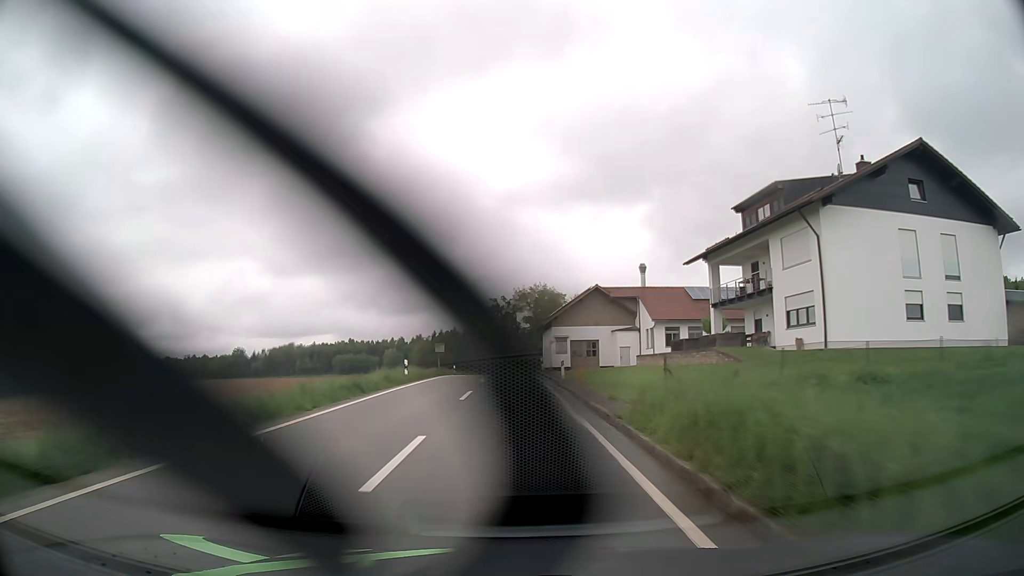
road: tertiary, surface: asphalt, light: Day
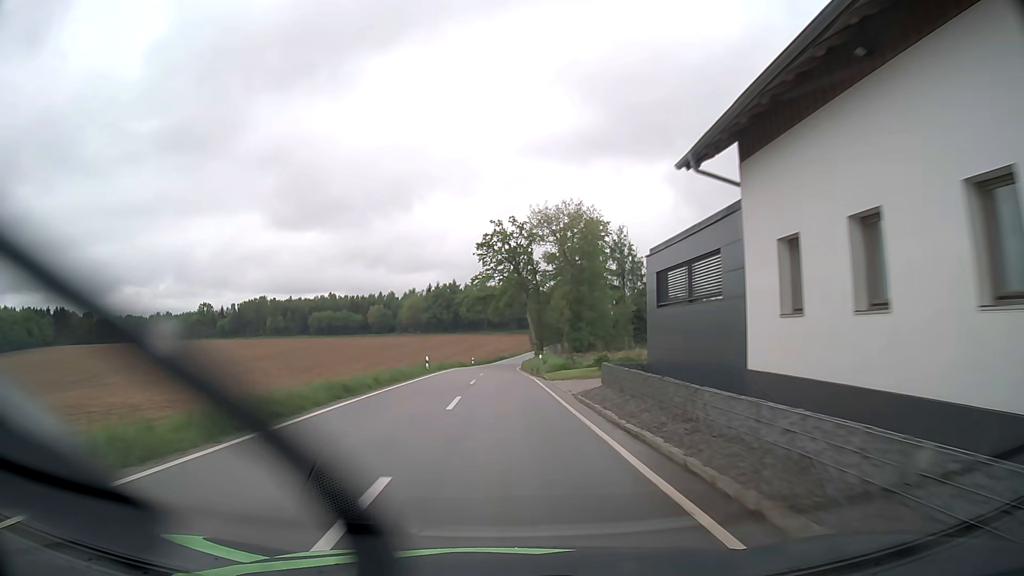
(-0.2, +63.1) m; -1°
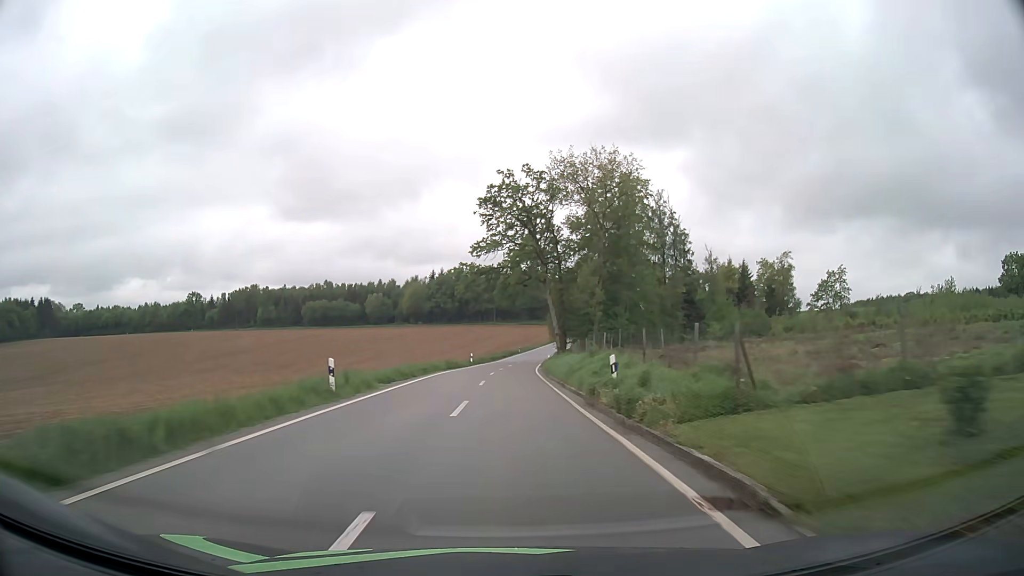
(-0.2, +25.7) m; -1°
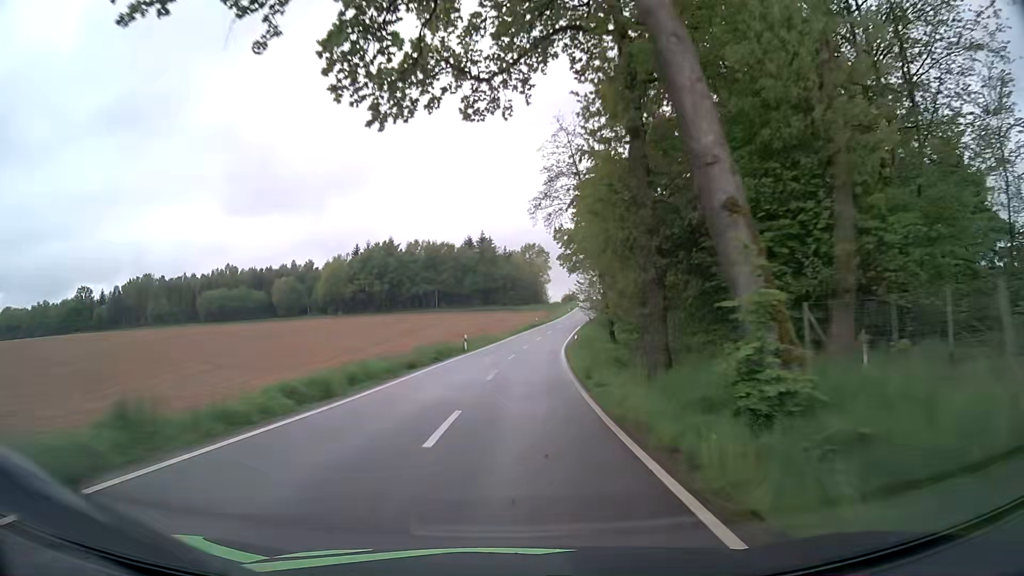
(+1.6, +64.3) m; +4°
(0, +10) (0, +20) (+1, +30) (+2, +40) (+3, +50) (+4, +60) (+5, +70) (+7, +80) (+9, +89) (+11, +99) m
